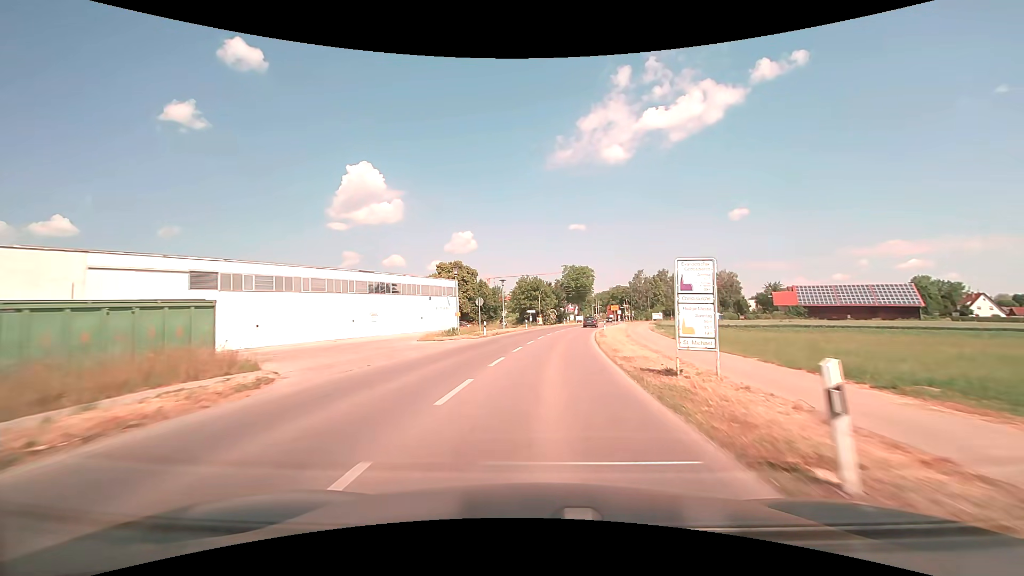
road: tertiary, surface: asphalt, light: Day
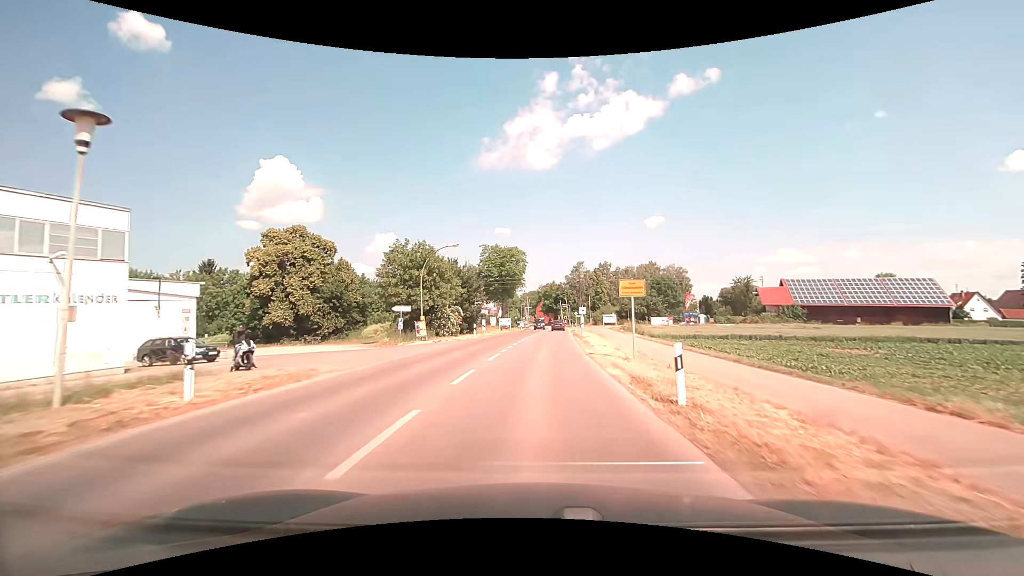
(+3.4, +45.2) m; +9°
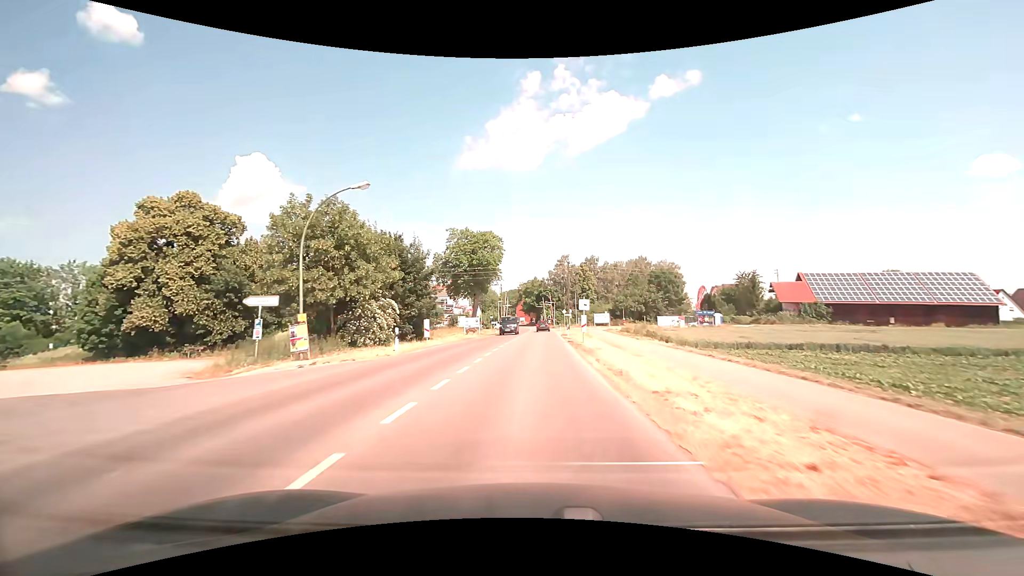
(+0.4, +17.4) m; +2°
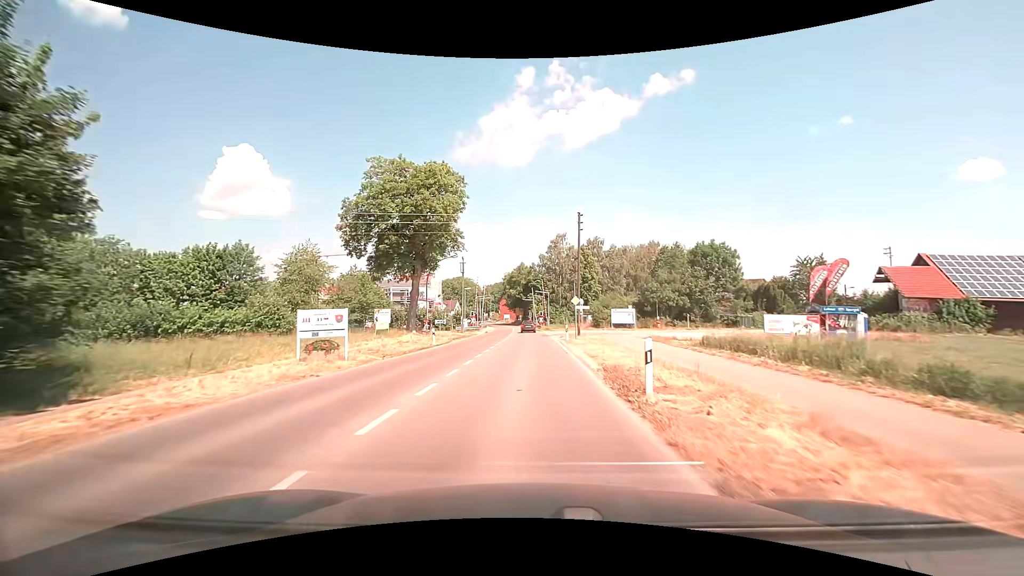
(+0.6, +33.8) m; +2°
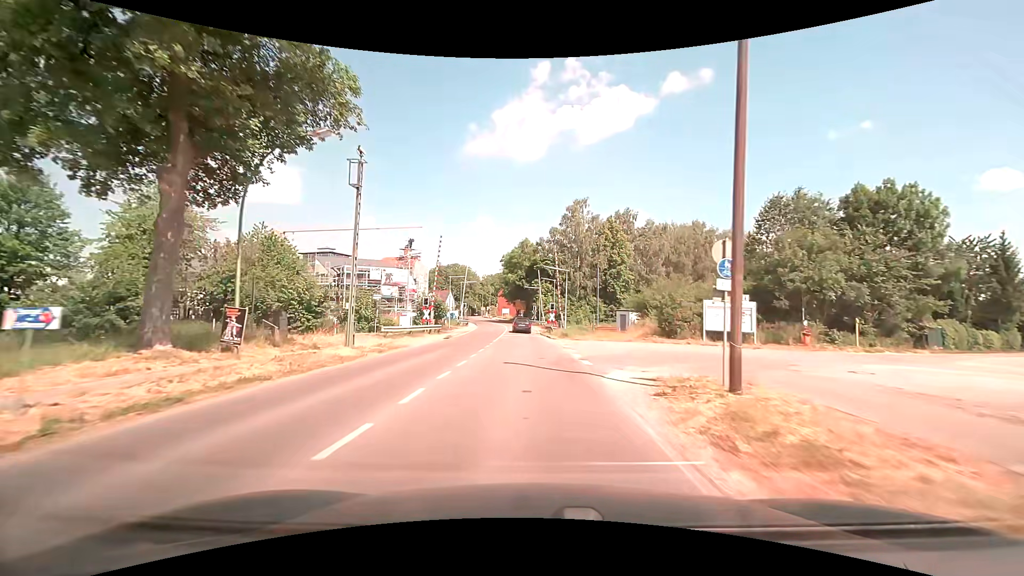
(-0.1, +31.5) m; -1°
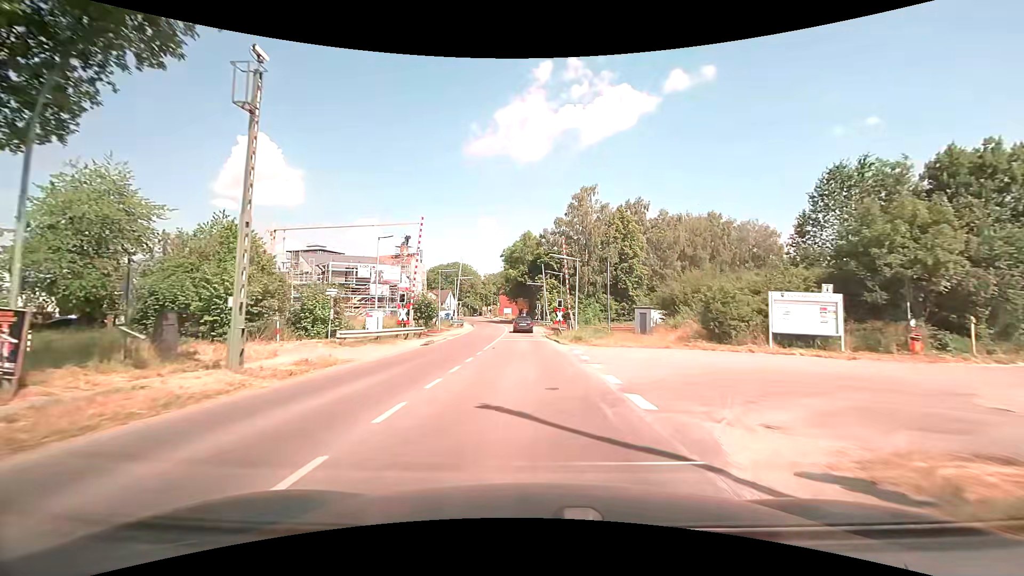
(0.0, +7.5) m; 0°
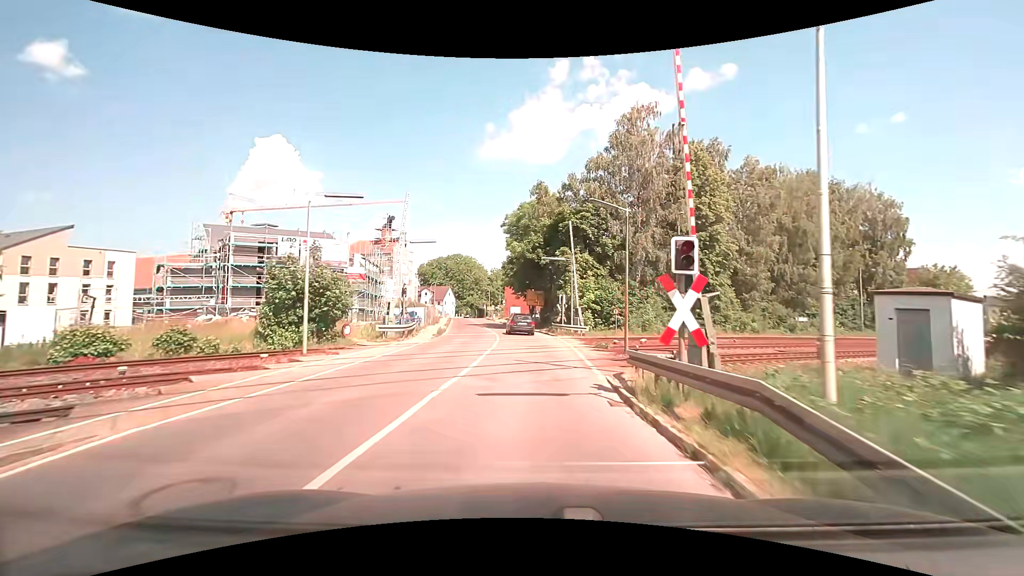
(-0.5, +28.6) m; -2°
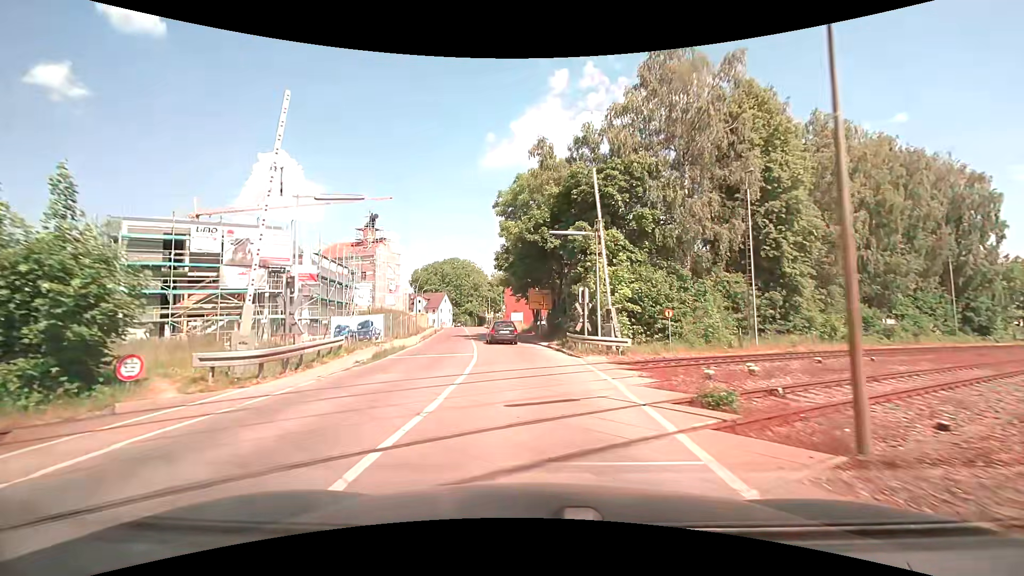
(0.0, +13.5) m; -1°
(0, +10) (0, +20) (-1, +30) (-2, +40) (-4, +50) (-5, +60) (-6, +70) (-8, +80) (-10, +89) (-12, +99) m
